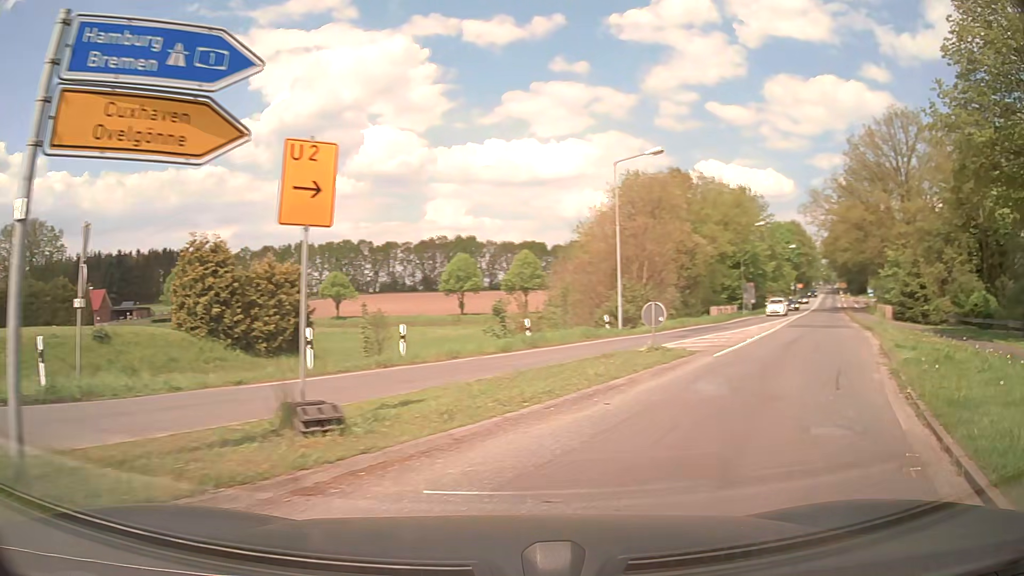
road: primary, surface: asphalt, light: Day
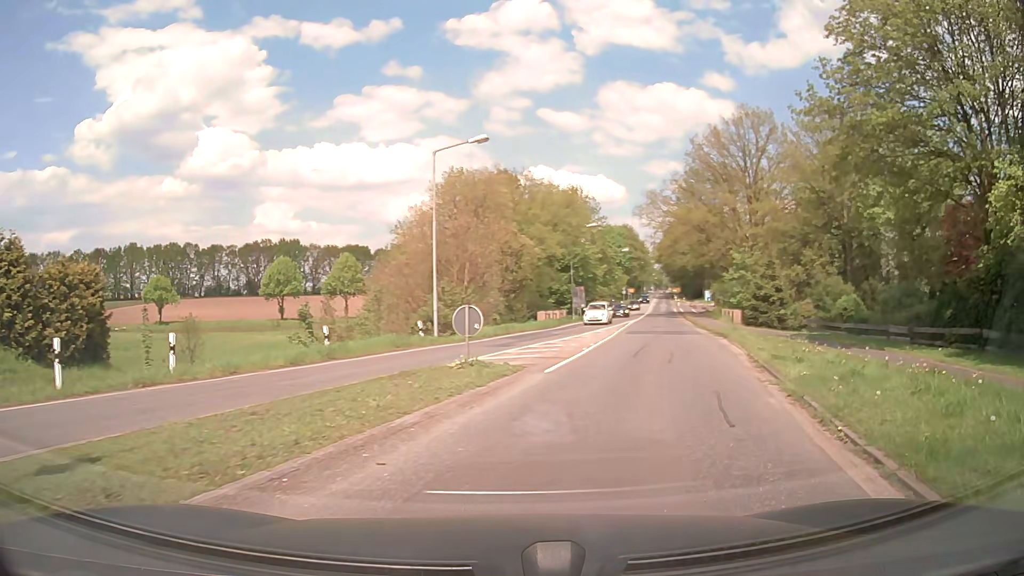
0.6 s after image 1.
(+0.5, +3.3) m; +16°
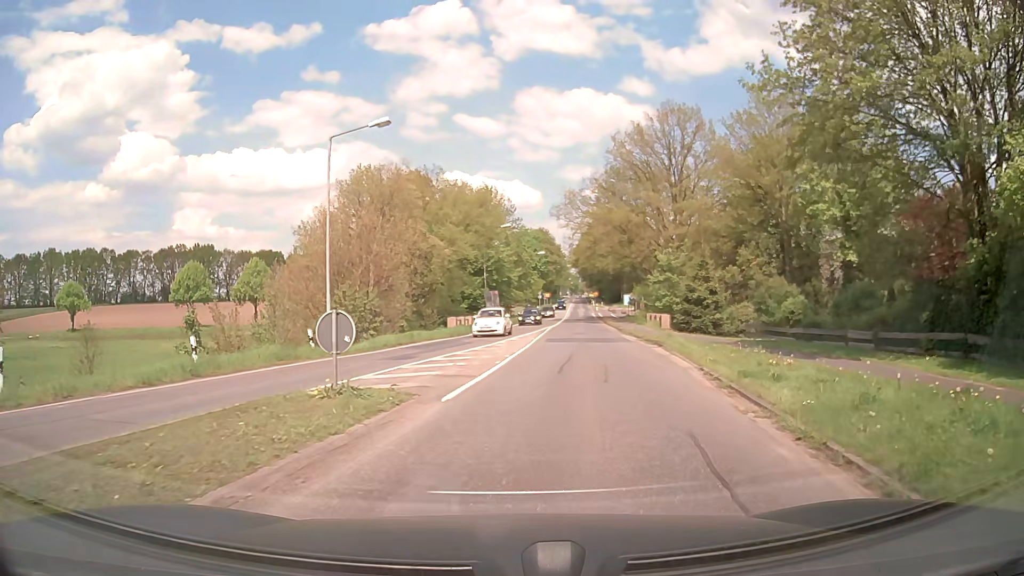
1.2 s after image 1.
(+0.3, +3.5) m; +8°
(+1, +10) (+2, +20) (+3, +30) (+5, +40) (+6, +50) (+7, +60) (+8, +69) (+9, +79) (+11, +89) (+12, +99) m
